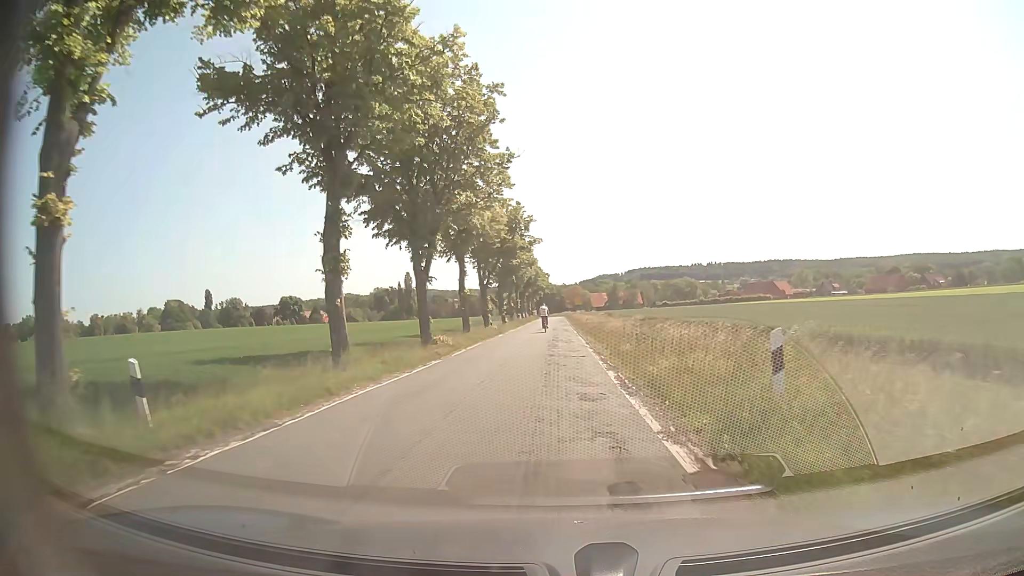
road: secondary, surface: asphalt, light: Day
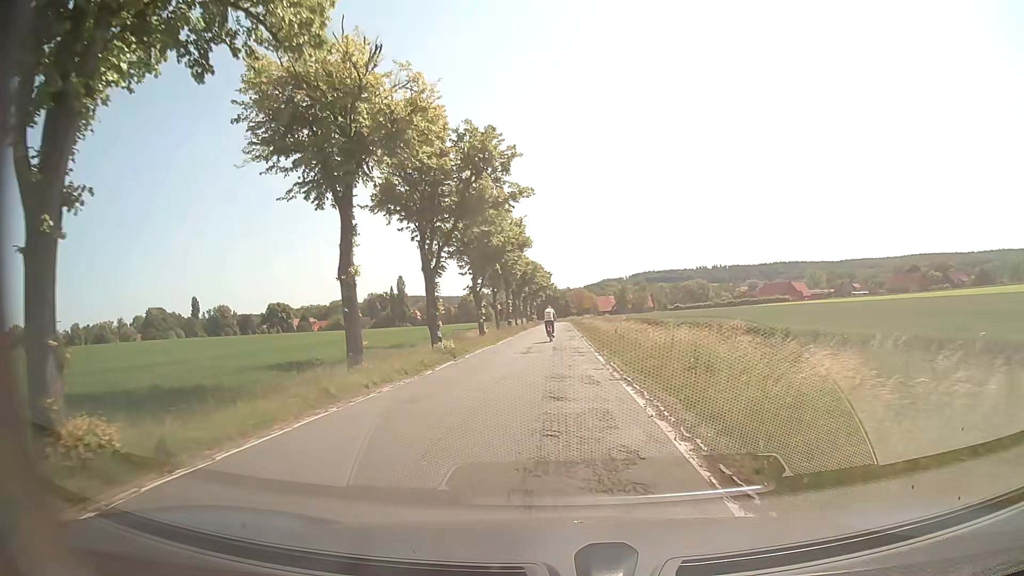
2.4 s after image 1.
(0.0, +23.8) m; 0°
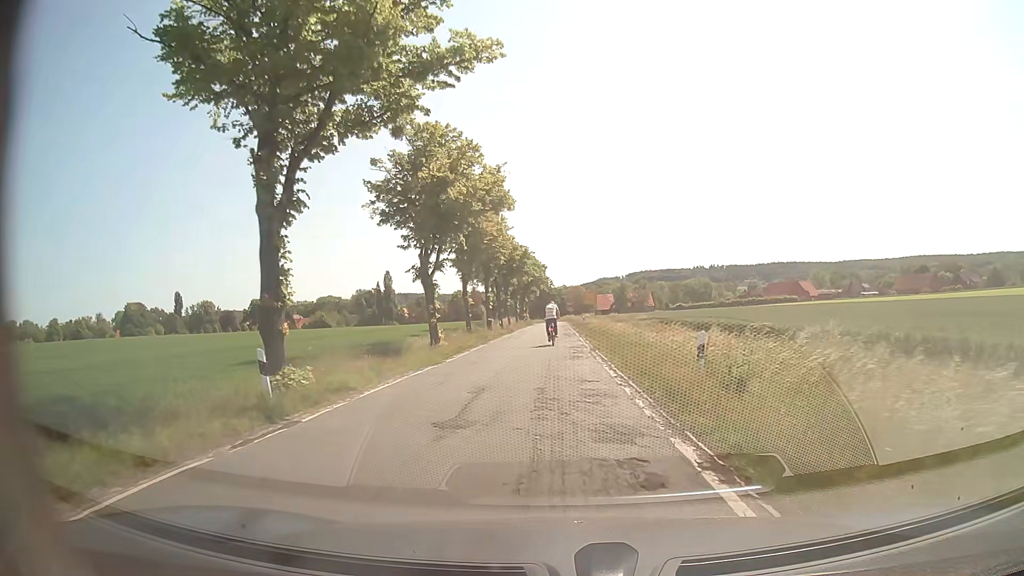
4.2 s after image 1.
(-0.1, +17.2) m; 0°
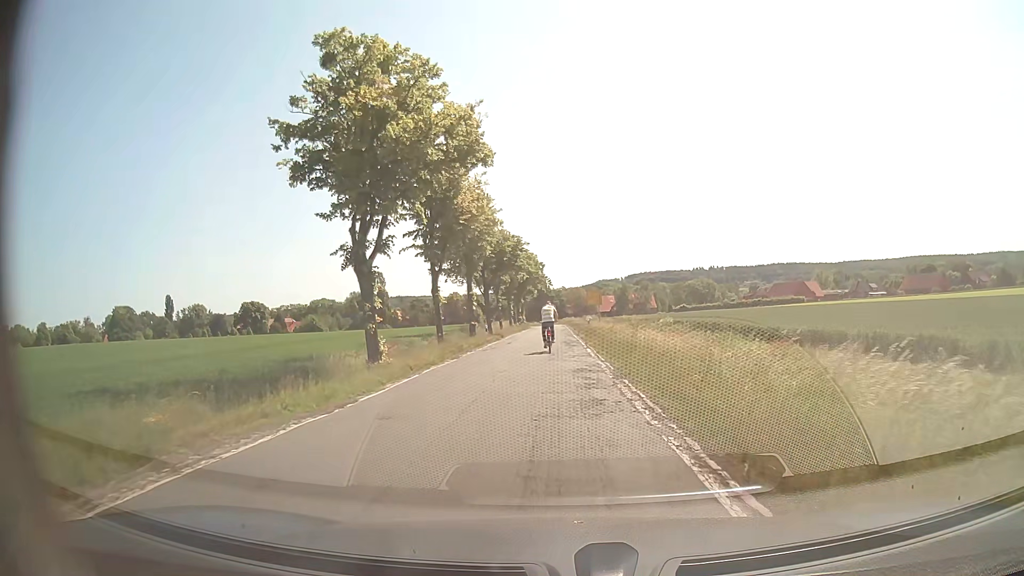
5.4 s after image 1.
(0.0, +10.3) m; -1°
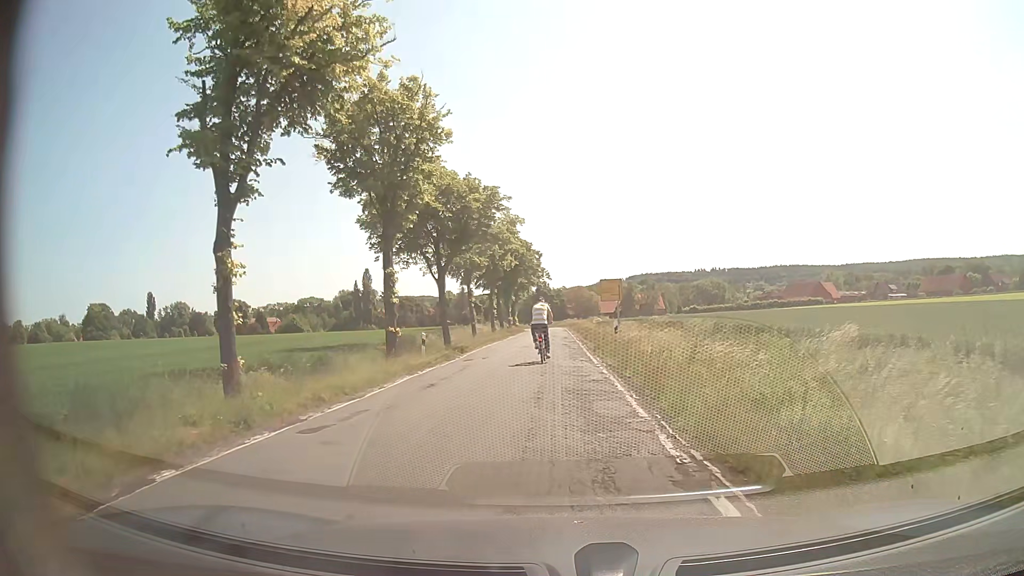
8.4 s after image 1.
(+0.2, +21.9) m; +1°
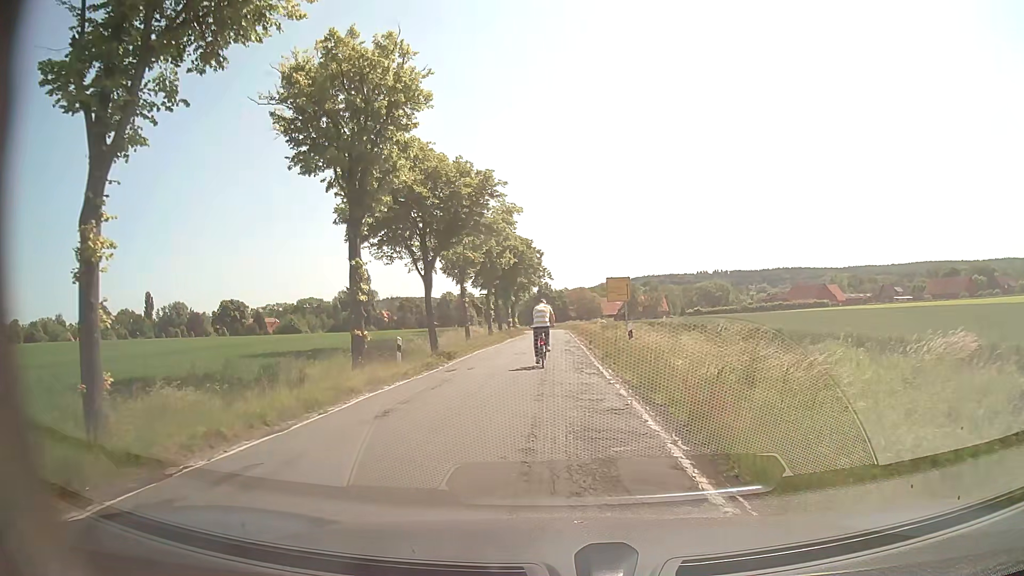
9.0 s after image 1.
(-0.1, +4.1) m; -1°
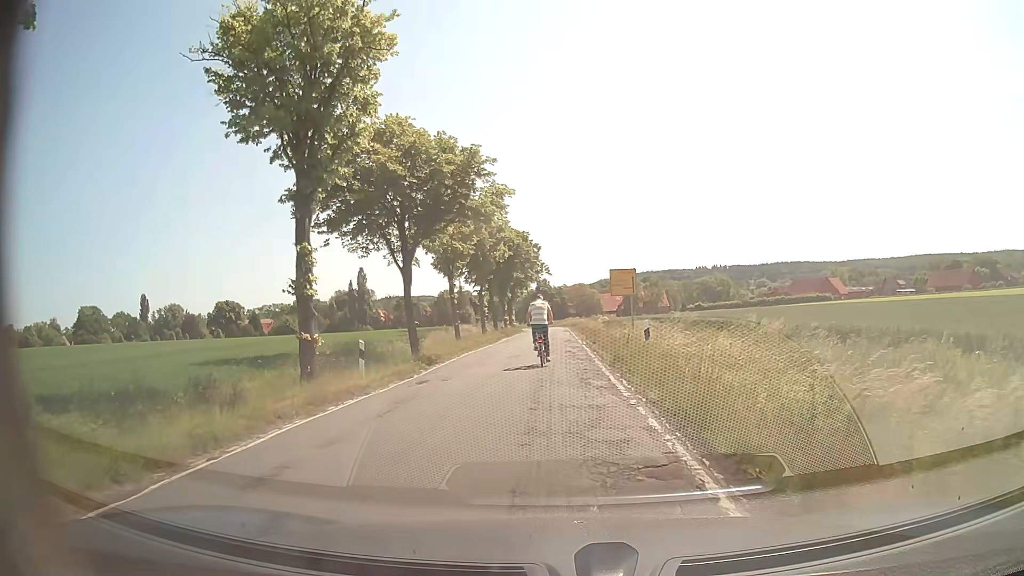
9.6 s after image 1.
(0.0, +4.0) m; 0°
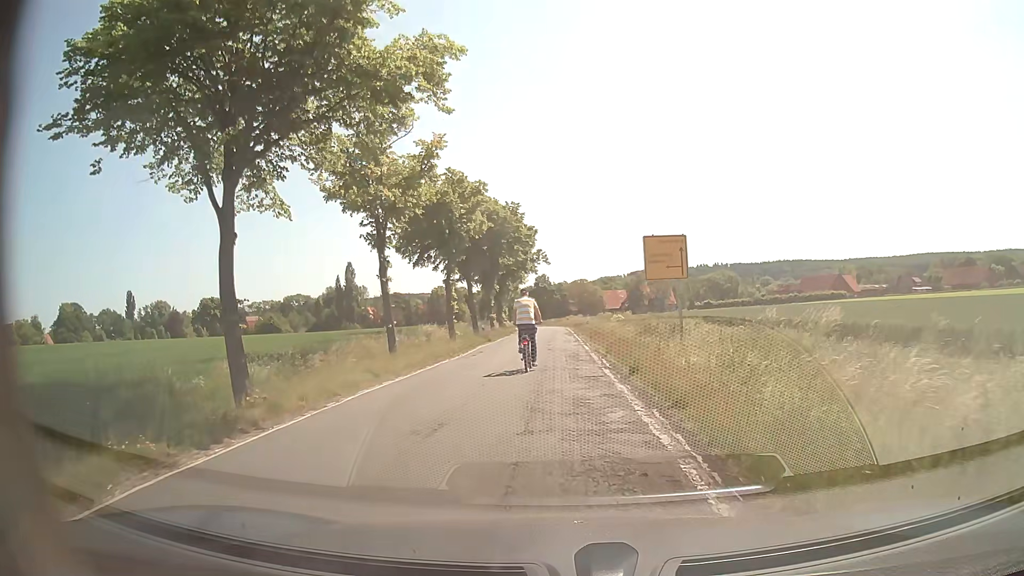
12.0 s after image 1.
(0.0, +15.4) m; 0°
(0, +10) (0, +20) (0, +30) (0, +40) (0, +50) (0, +60) (0, +70) (0, +80) (-1, +90) (-2, +100) m
